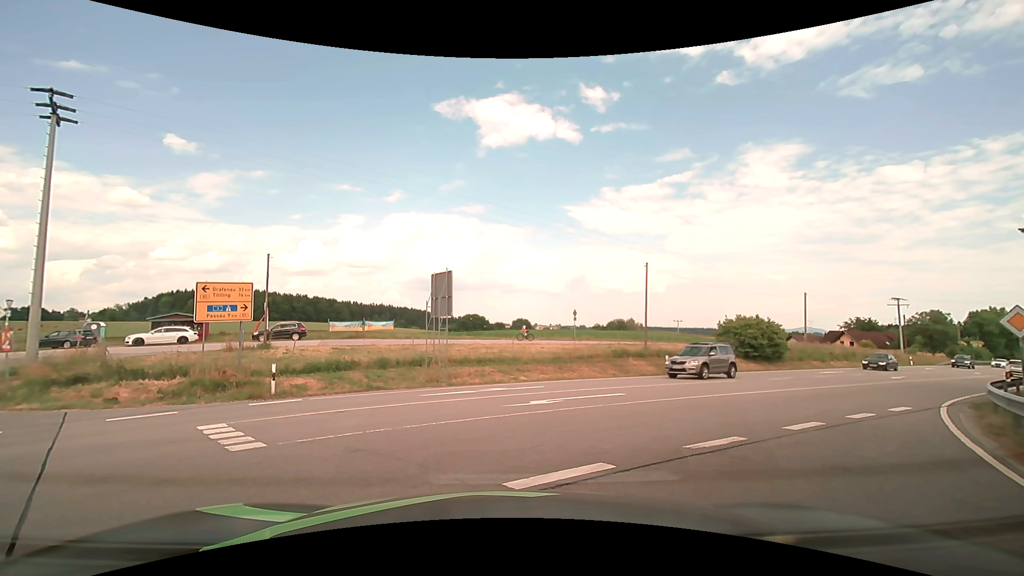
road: secondary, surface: asphalt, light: Day
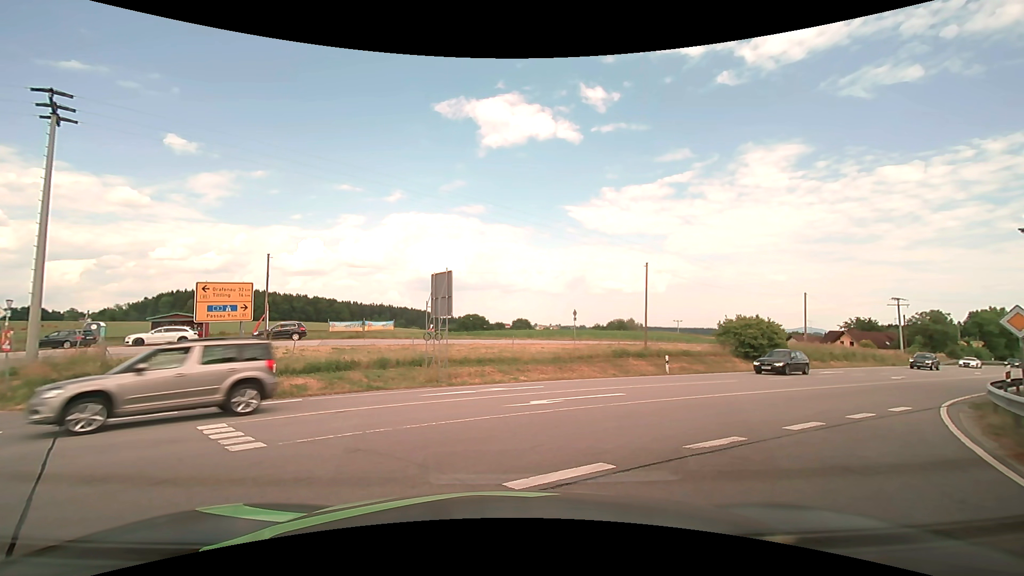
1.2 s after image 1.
(0.0, 0.0) m; 0°
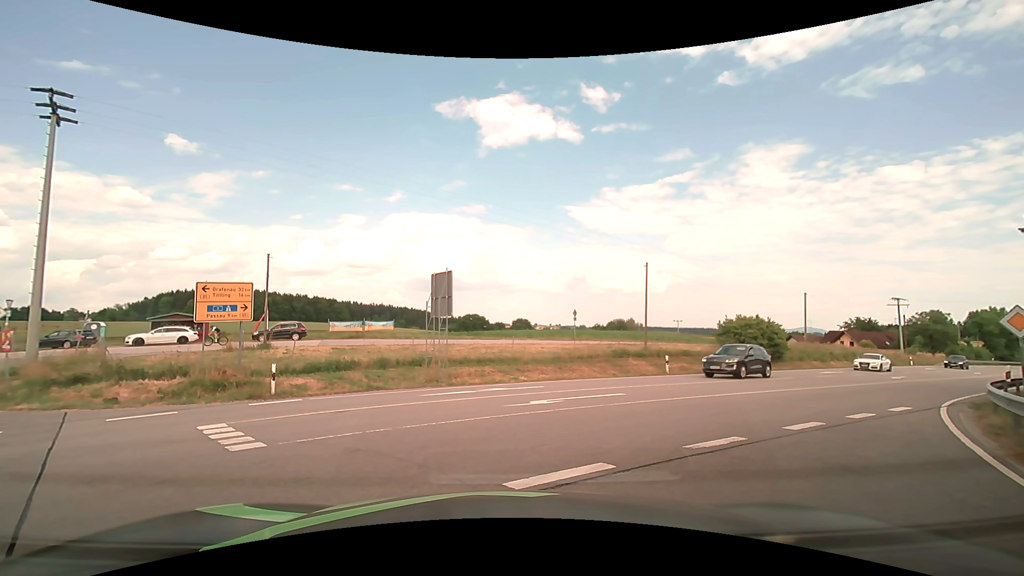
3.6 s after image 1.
(0.0, 0.0) m; 0°
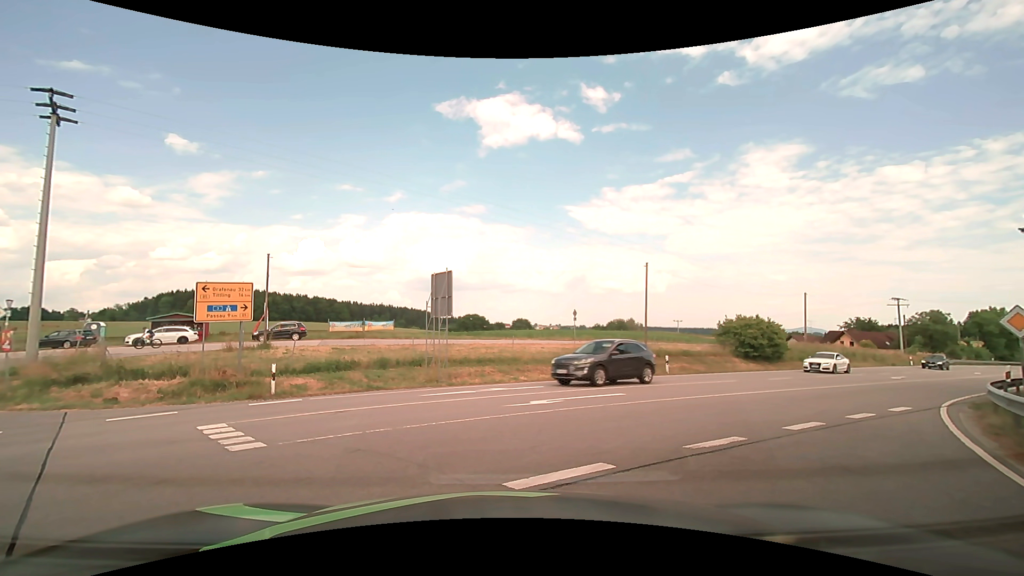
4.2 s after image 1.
(0.0, 0.0) m; 0°
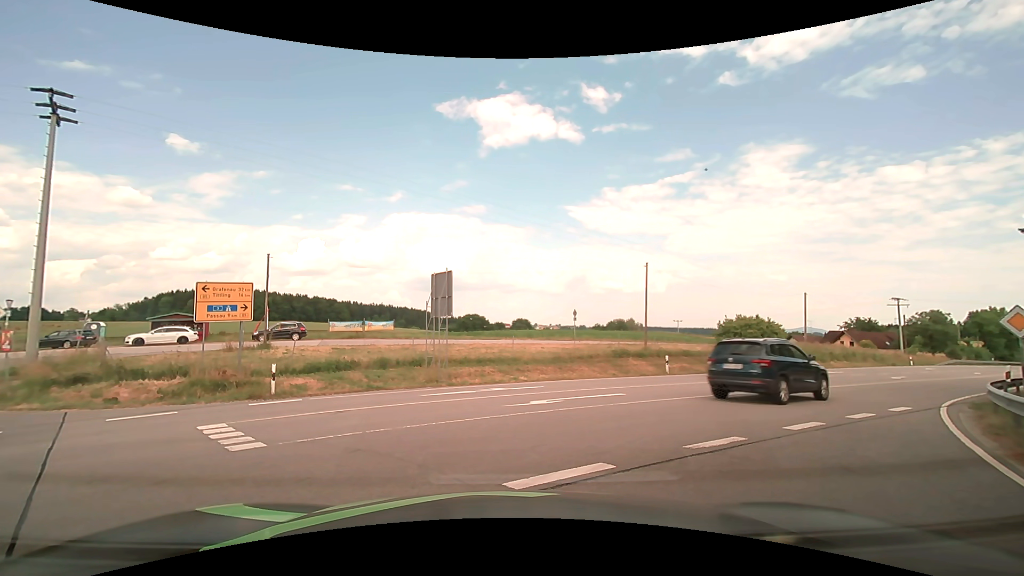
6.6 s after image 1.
(0.0, 0.0) m; 0°
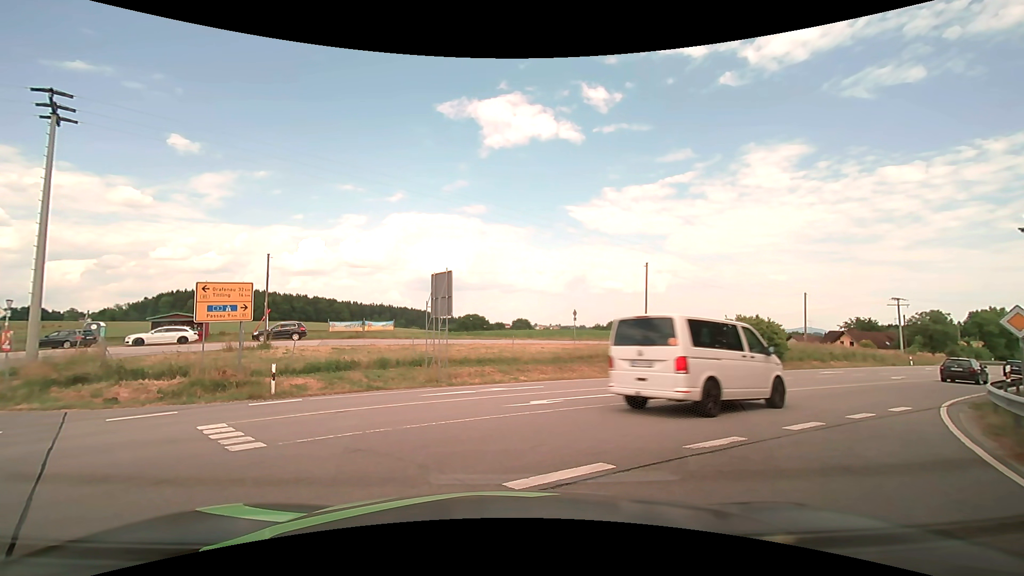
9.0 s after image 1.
(0.0, 0.0) m; 0°
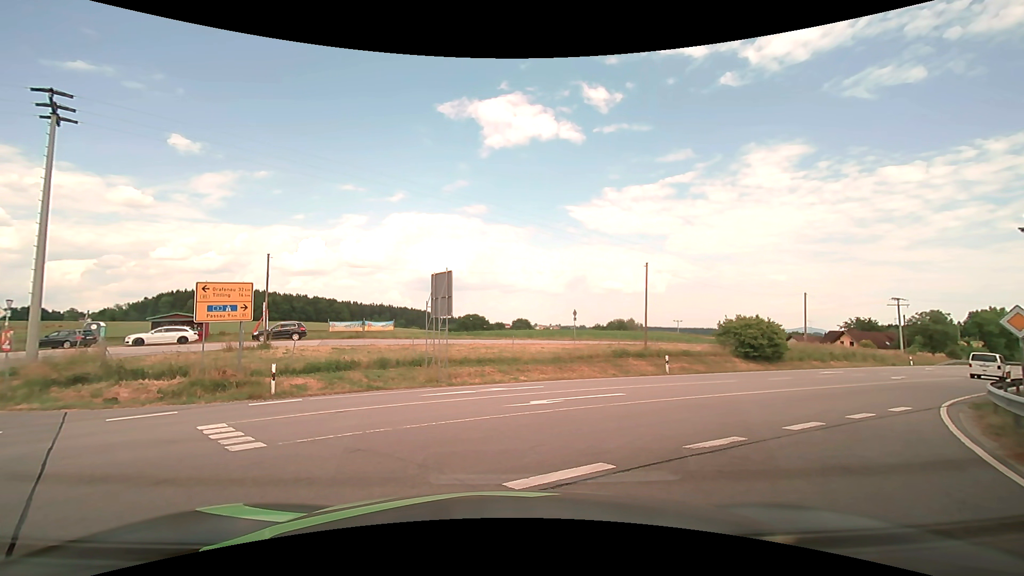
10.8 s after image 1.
(0.0, 0.0) m; 0°
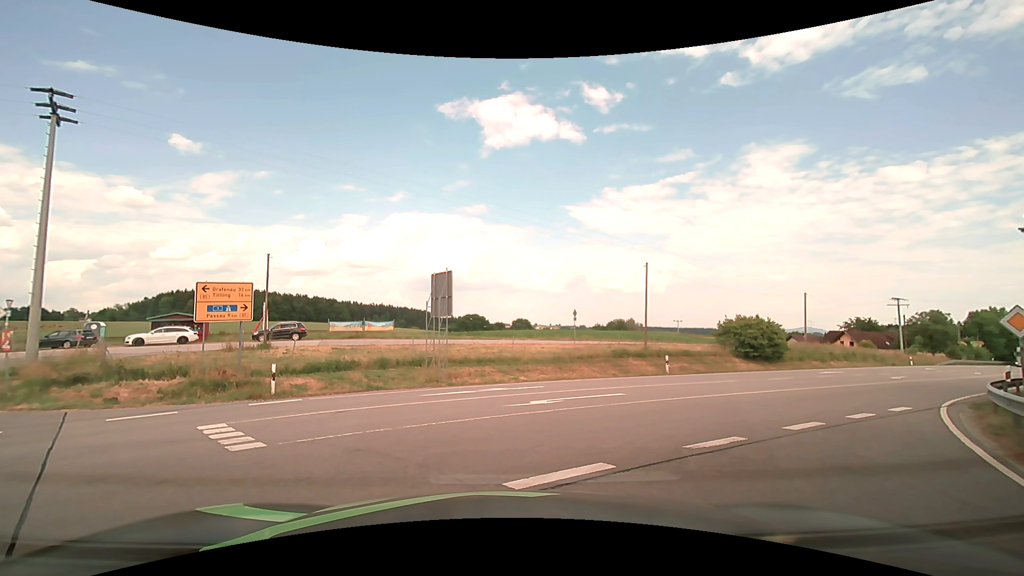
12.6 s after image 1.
(0.0, 0.0) m; 0°
(+3, +9) (+10, +17) (+17, +23) (+25, +29) (+33, +36) (+41, +42) (+49, +48) (+57, +54) (+65, +60) (+72, +66) m
